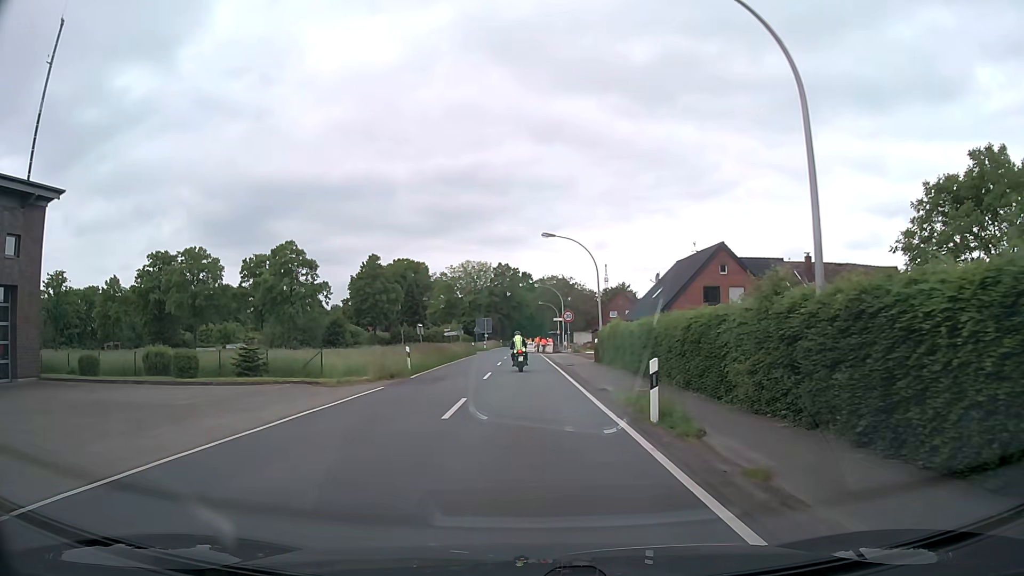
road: secondary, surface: asphalt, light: Day
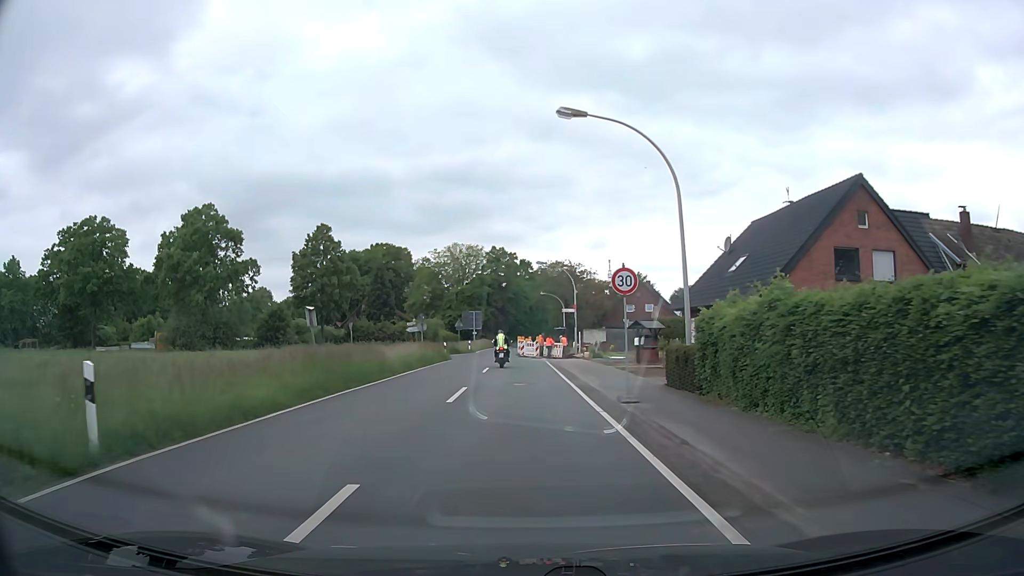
(0.0, +21.6) m; 0°
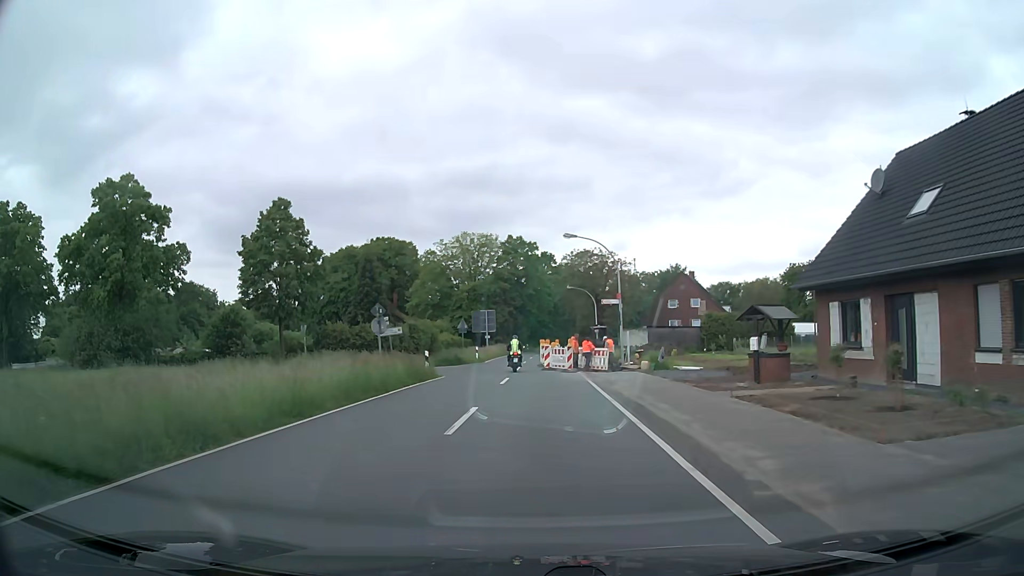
(0.0, +16.1) m; -1°
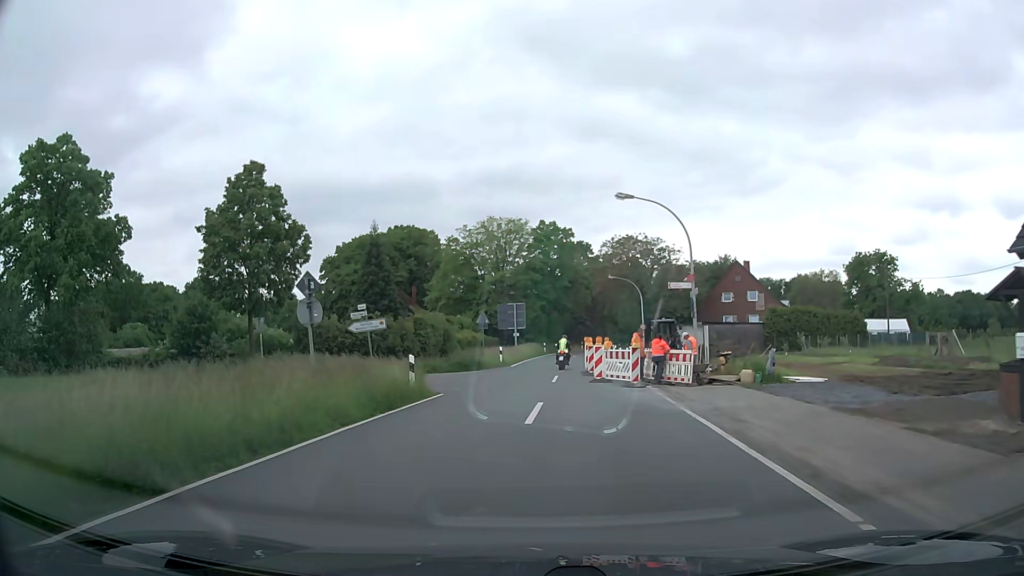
(-0.3, +10.8) m; -3°
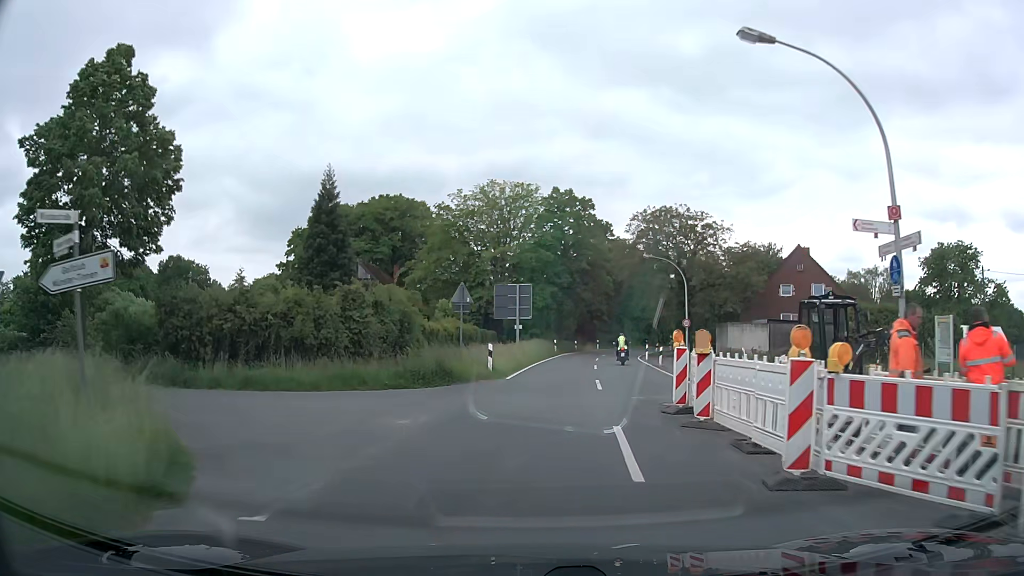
(-0.2, +16.6) m; -1°
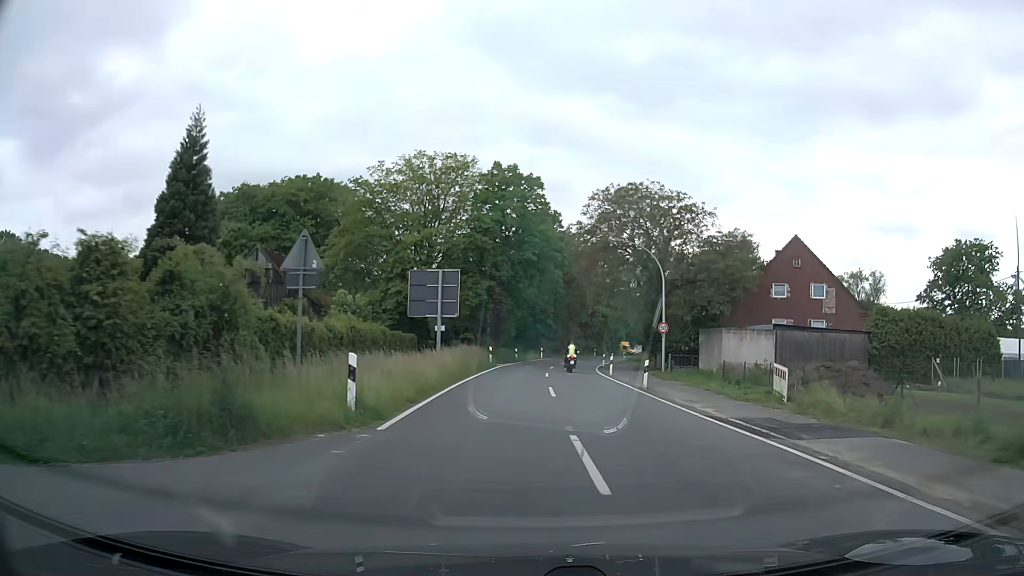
(+0.5, +12.1) m; +5°
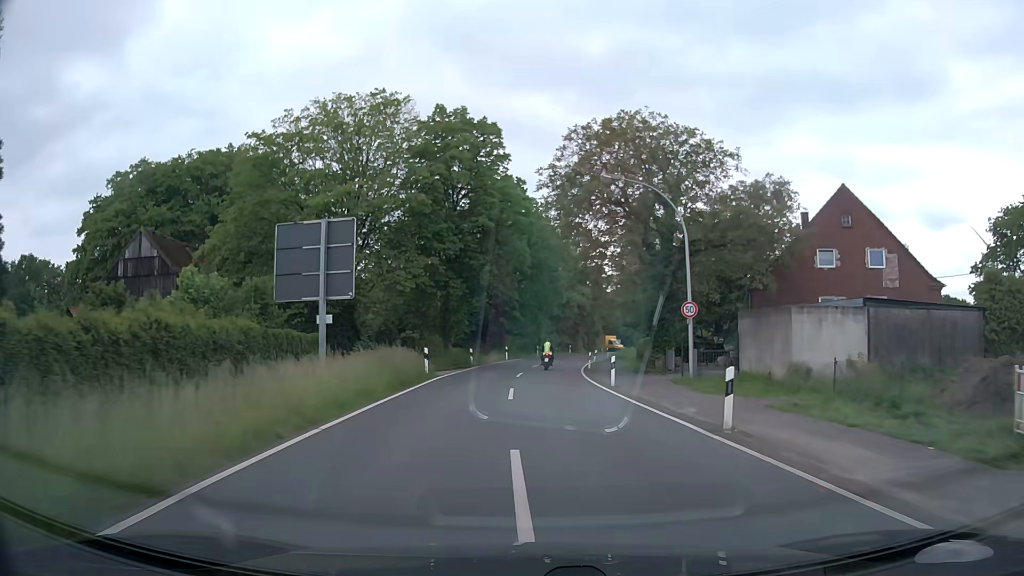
(+0.6, +13.9) m; +3°
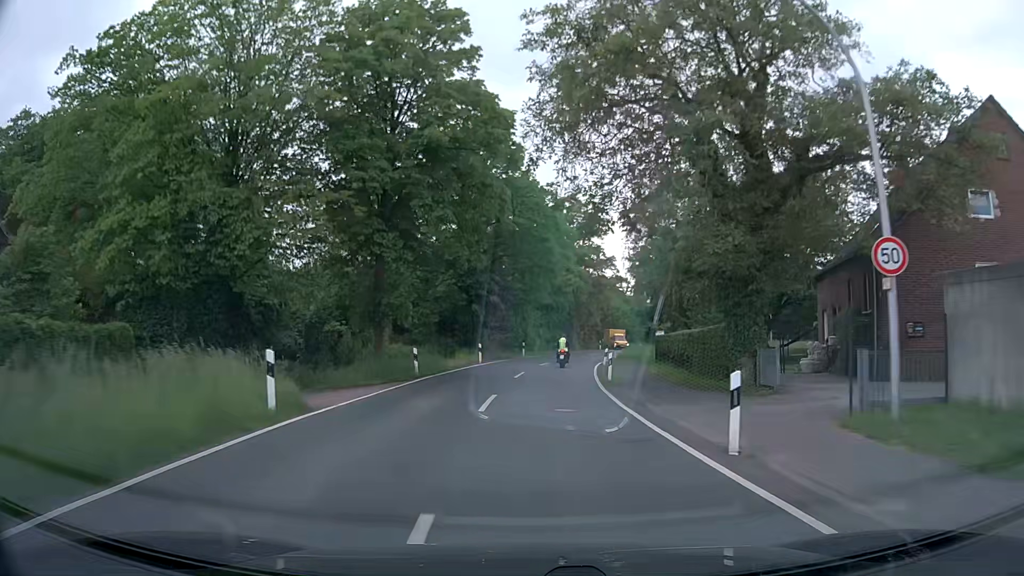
(+0.1, +15.5) m; +1°
(0, +10) (+1, +20) (+1, +30) (+3, +40) (+4, +50) (+7, +59) (+10, +69) (+13, +78) (+17, +88) (+22, +96) m
